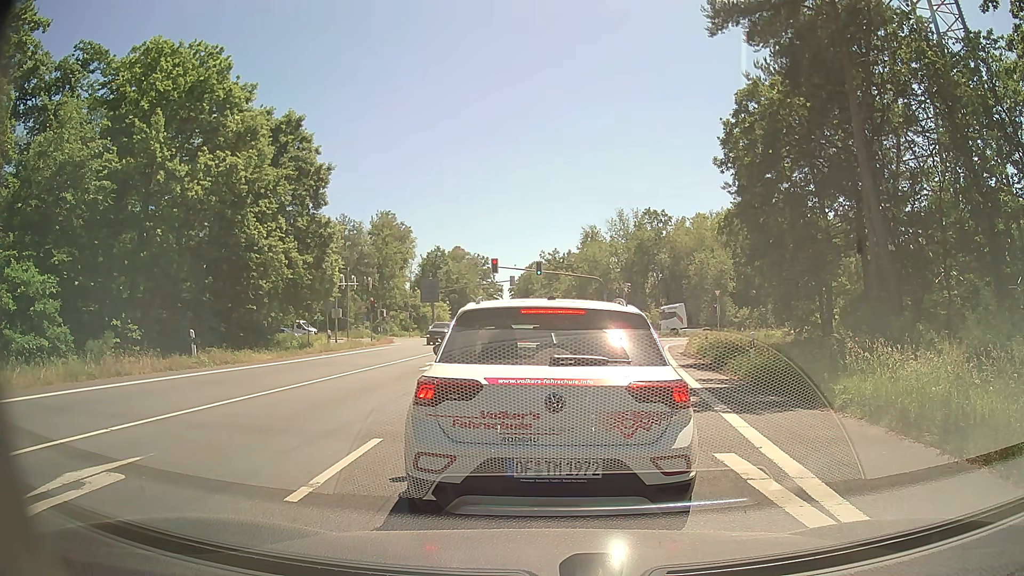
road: primary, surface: asphalt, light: Day
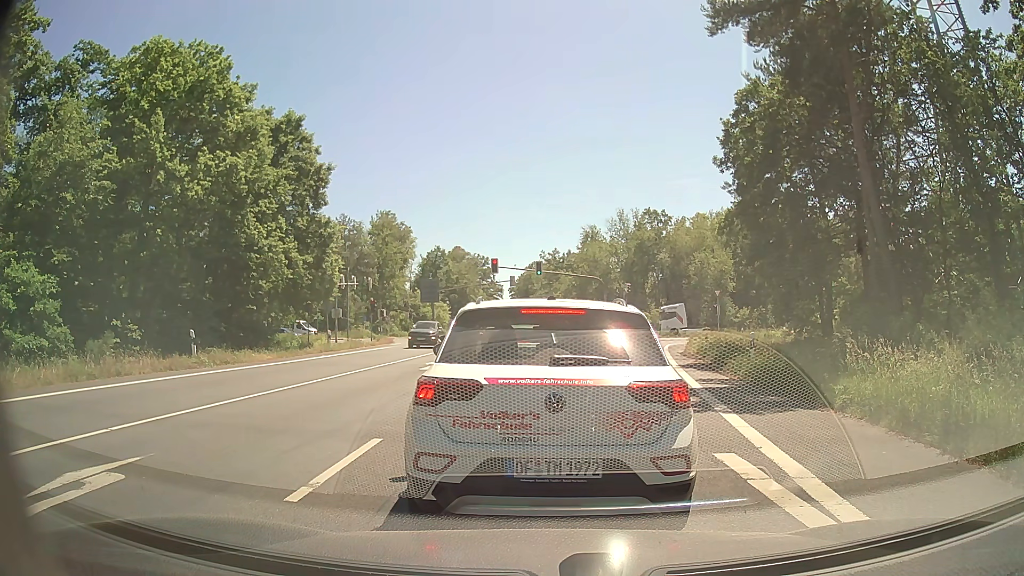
(0.0, 0.0) m; 0°
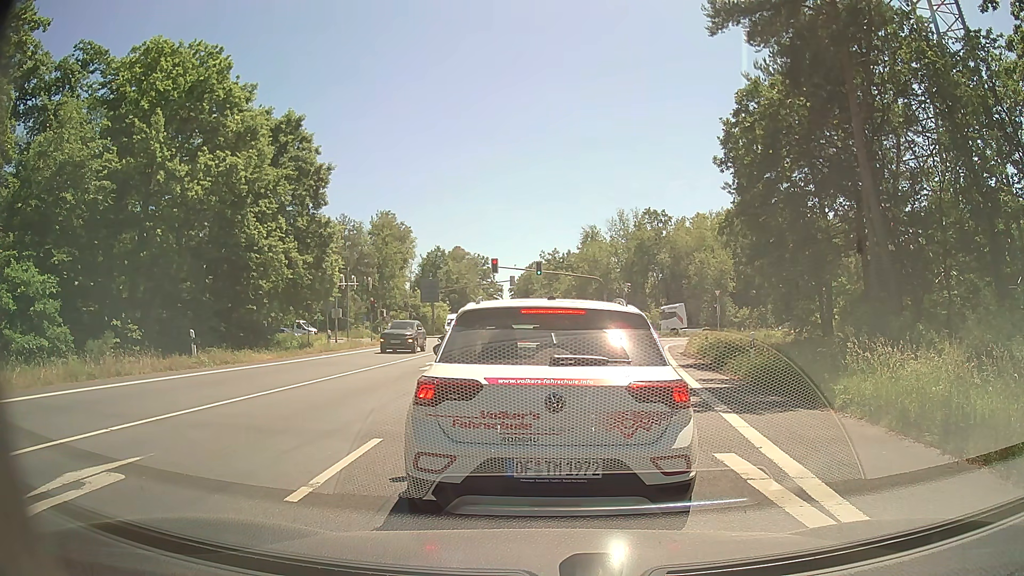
(0.0, 0.0) m; 0°
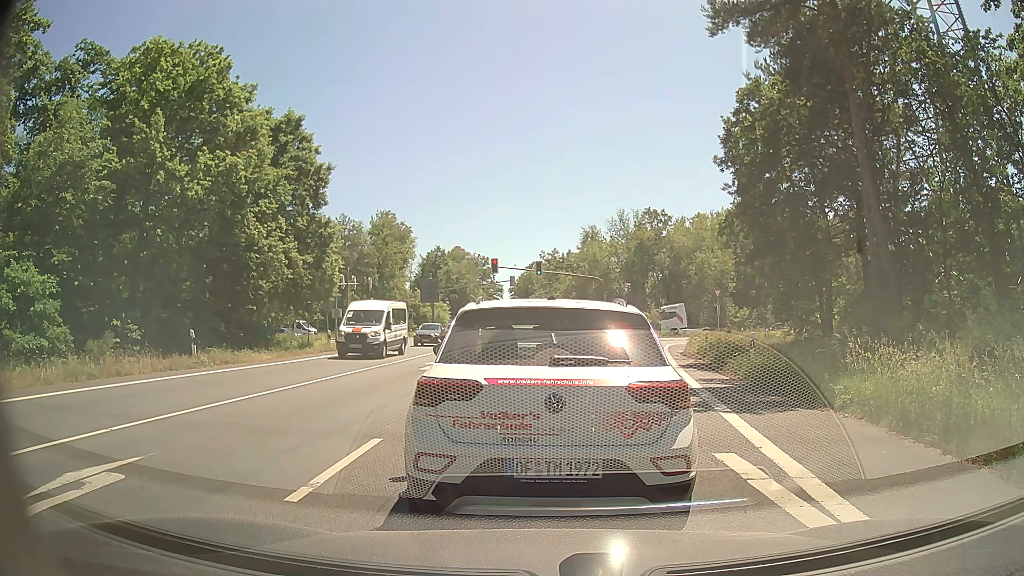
(0.0, 0.0) m; 0°
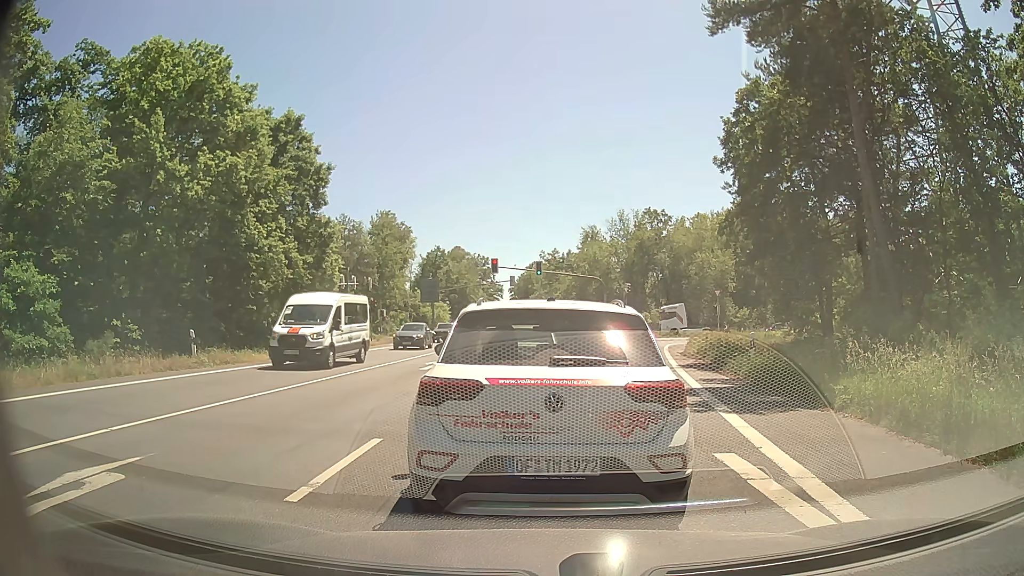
(0.0, 0.0) m; 0°
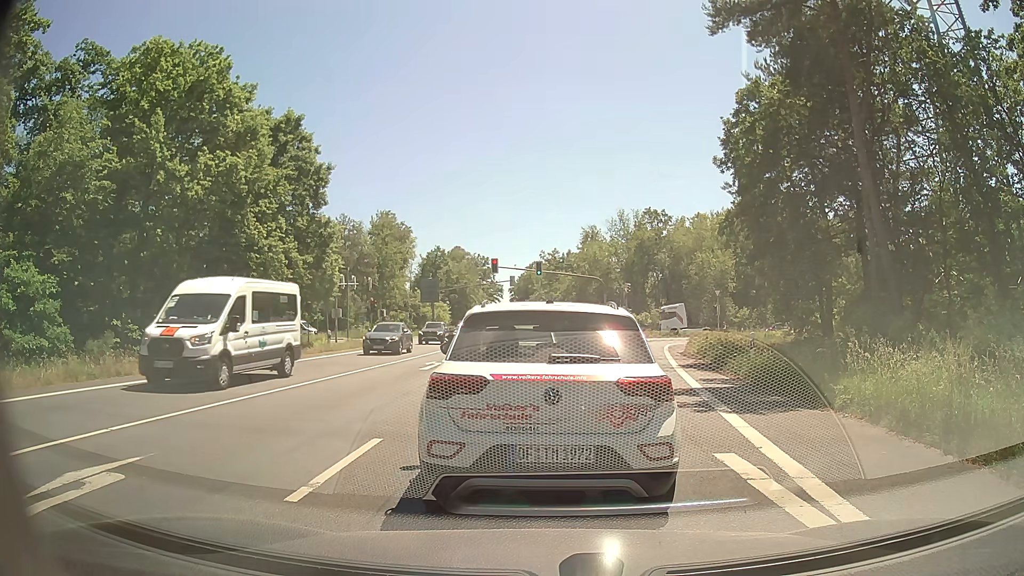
(0.0, 0.0) m; 0°
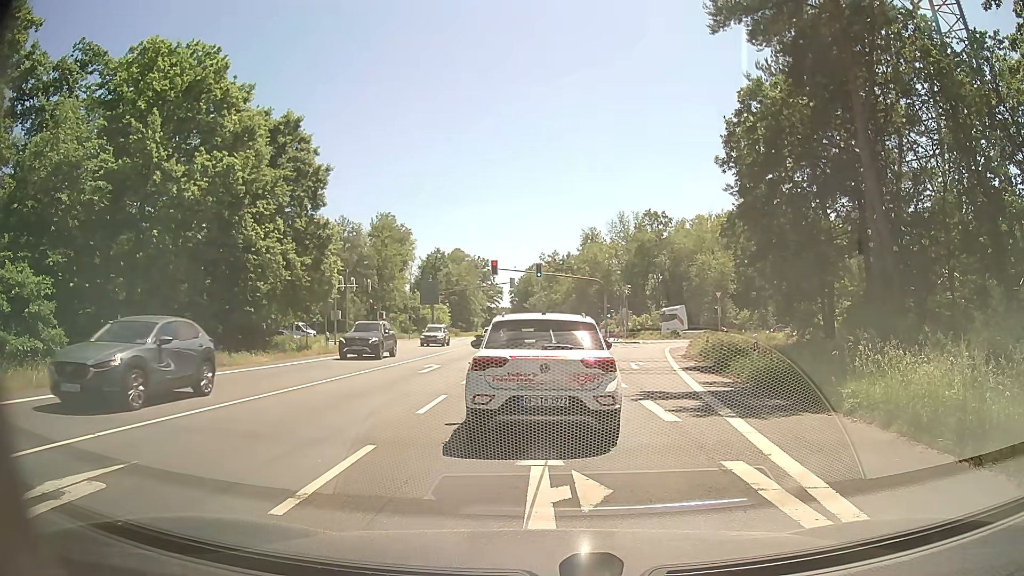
(0.0, +0.3) m; 0°
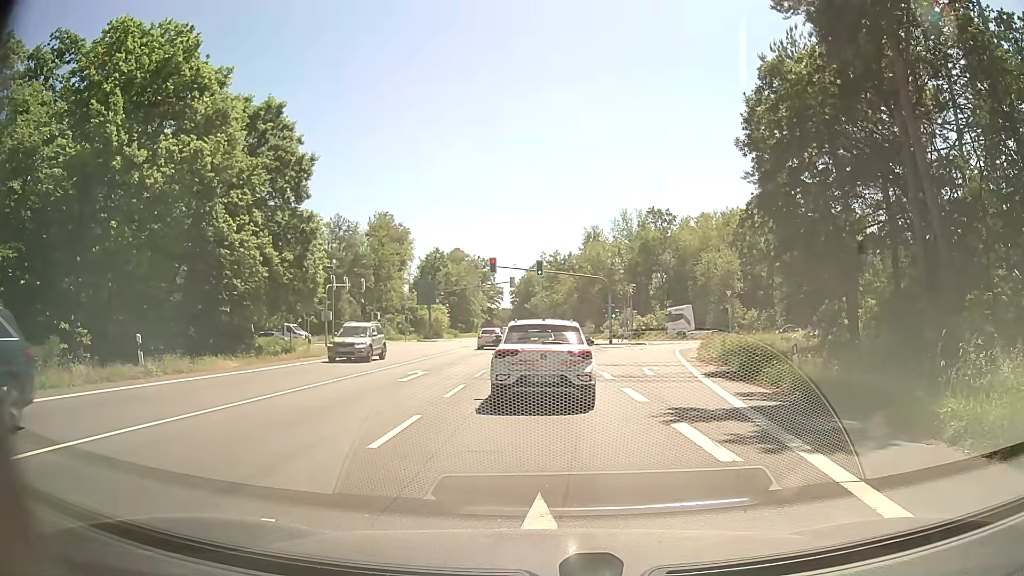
(0.0, +3.4) m; +1°
(0, +10) (0, +20) (0, +30) (0, +40) (0, +50) (0, +60) (0, +70) (0, +80) (0, +90) (0, +100) m
